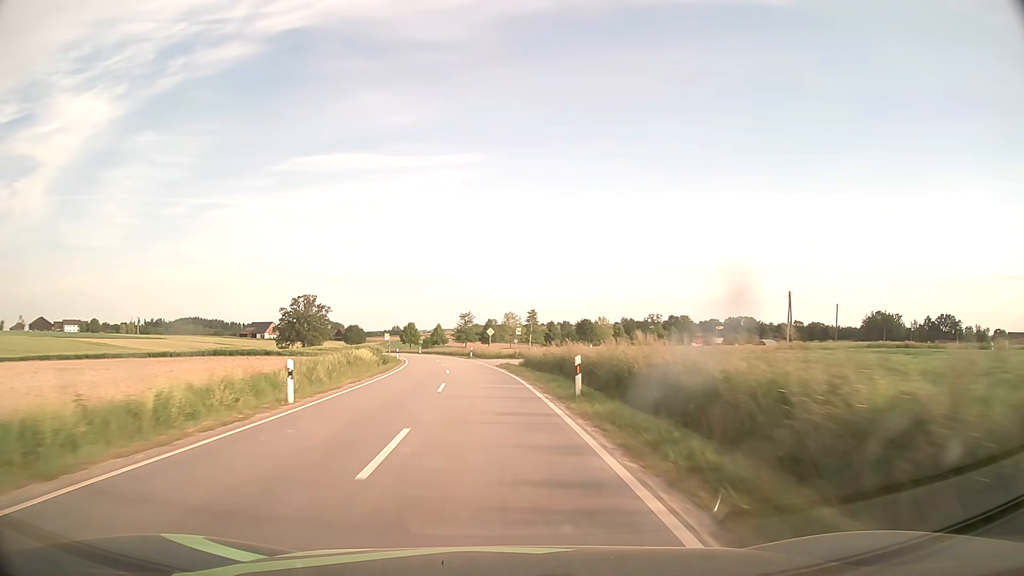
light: Day
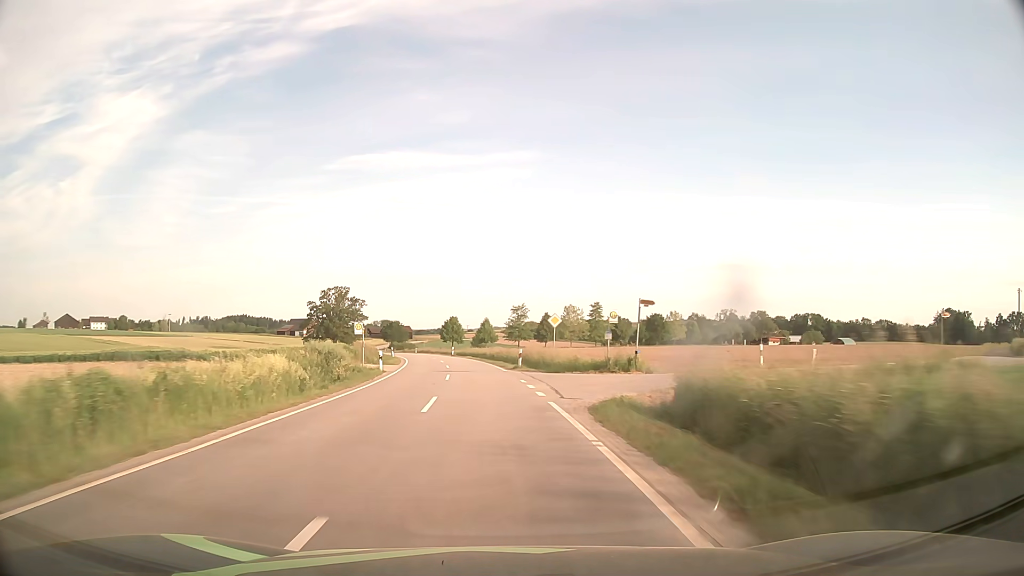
(-1.4, +29.9) m; -5°
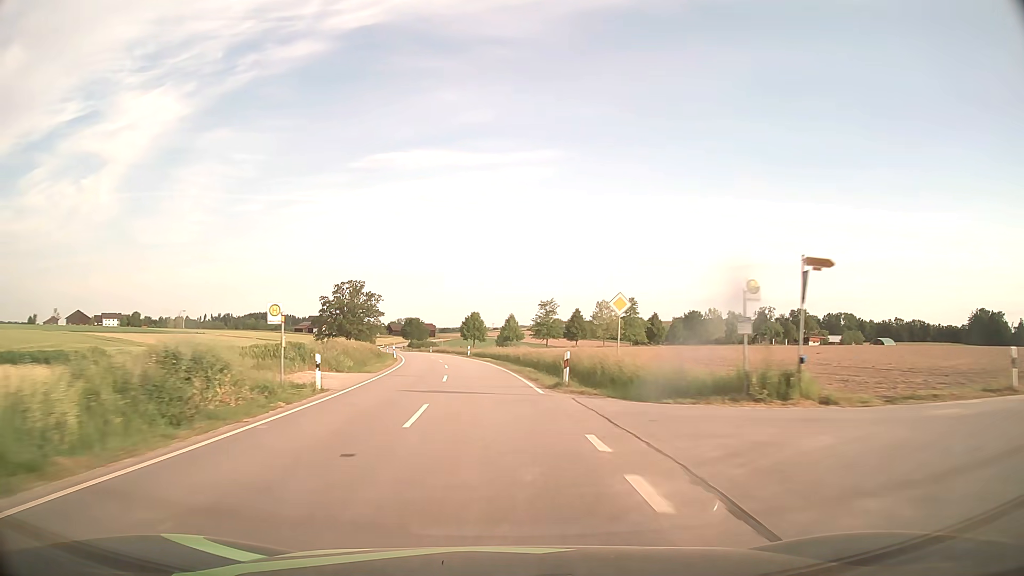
(-0.3, +15.0) m; -2°
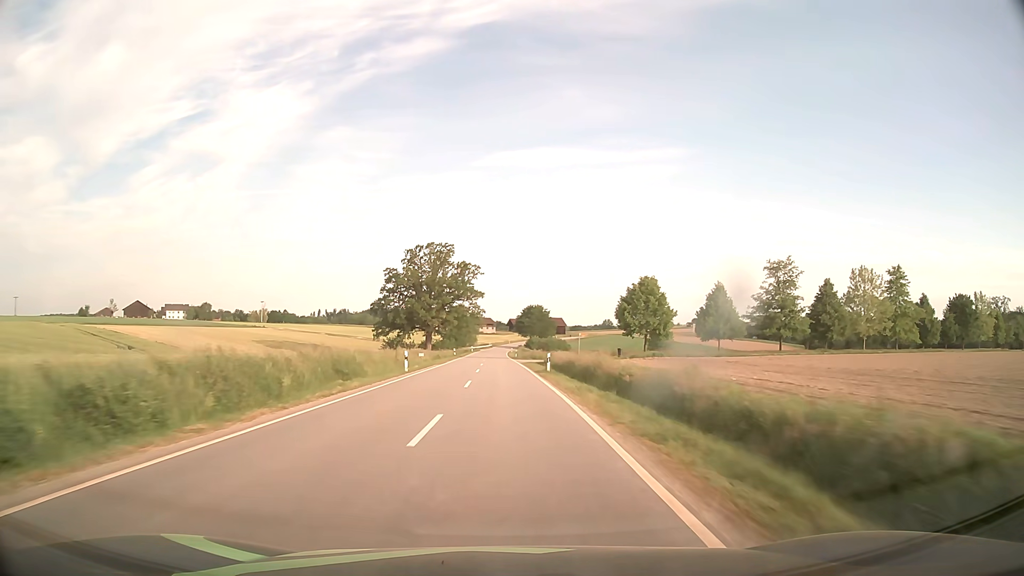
(-7.8, +74.7) m; -11°
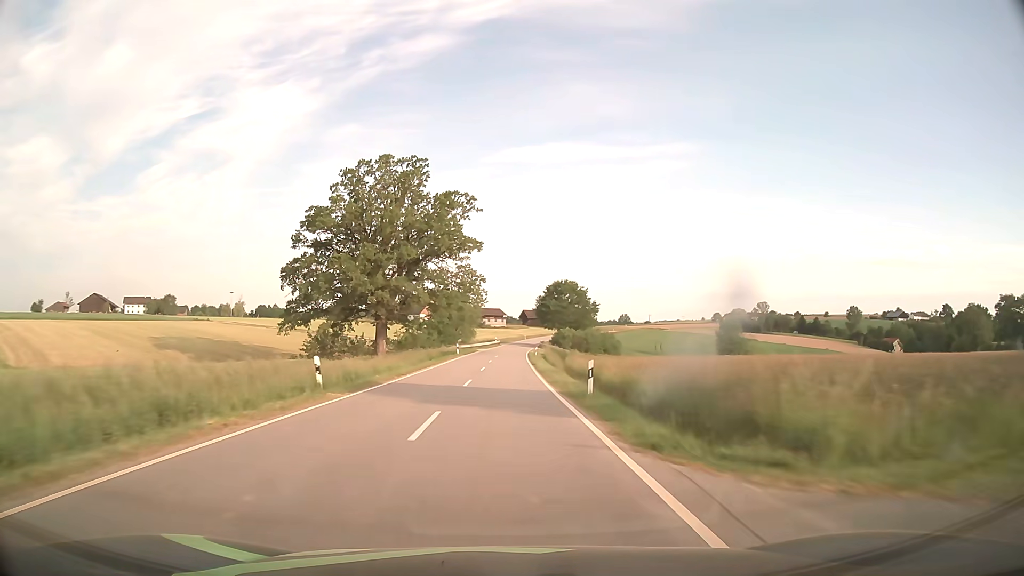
(-0.8, +60.4) m; -1°
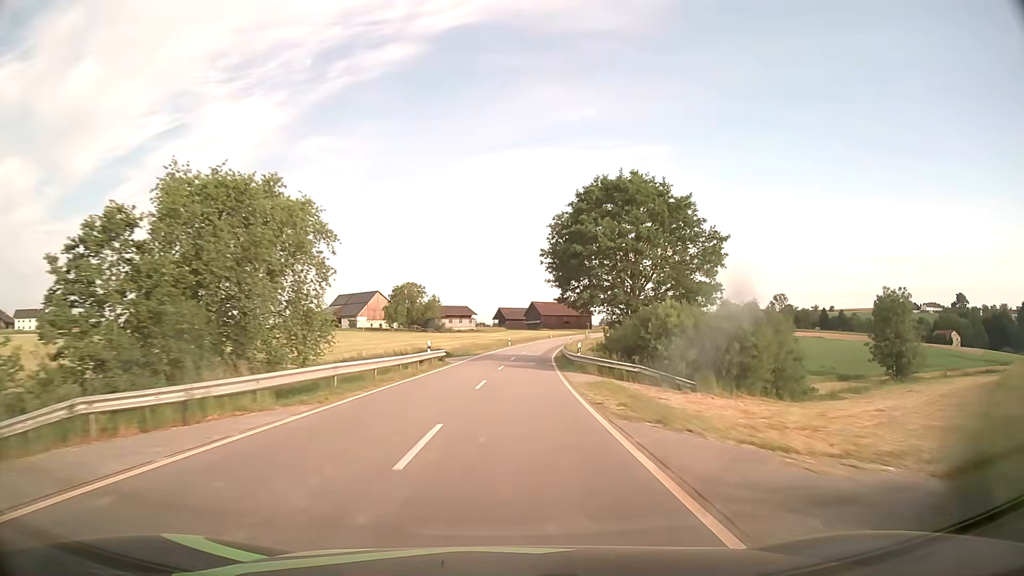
(+0.6, +75.3) m; +2°
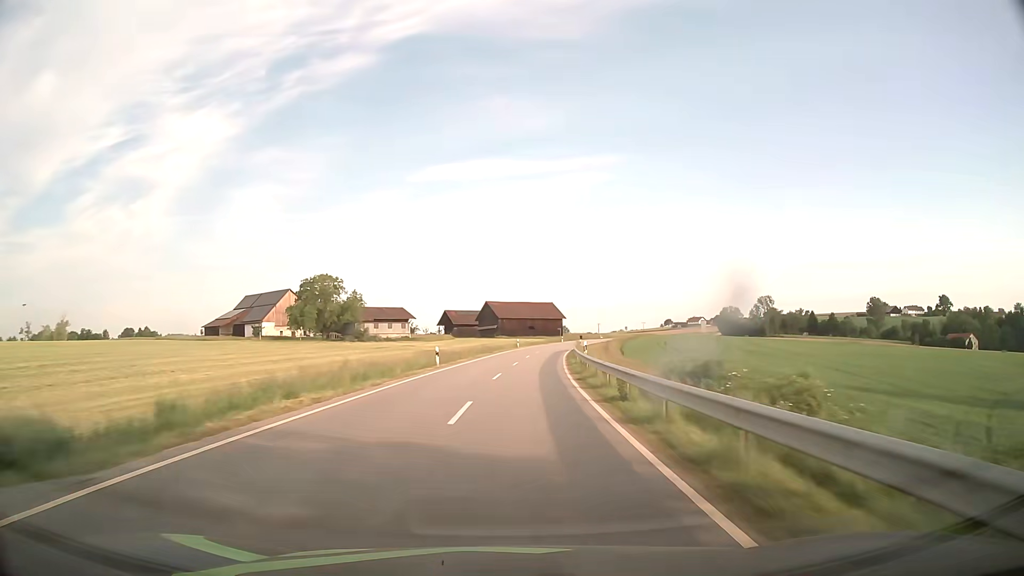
(+1.4, +44.8) m; +4°
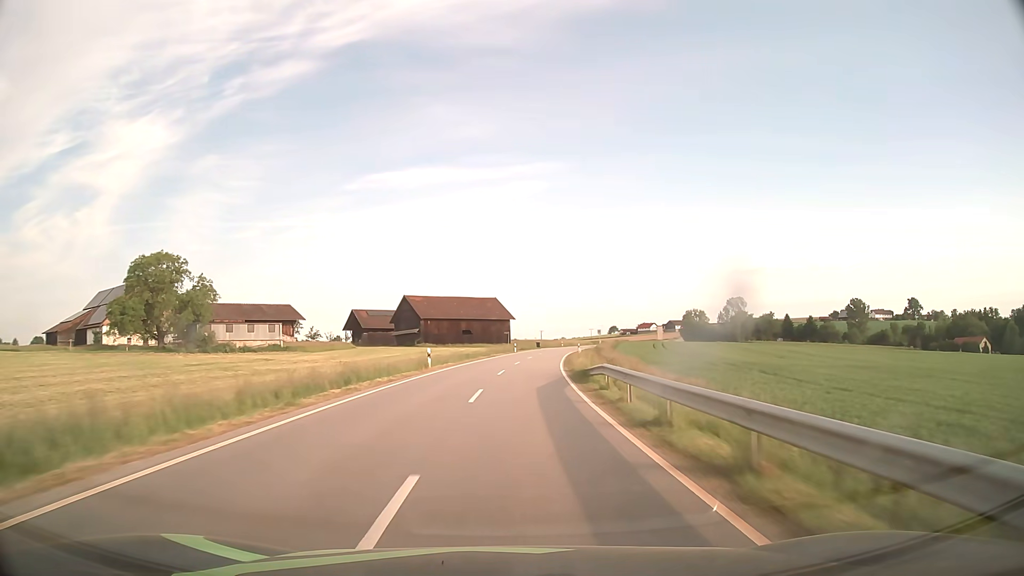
(+2.2, +44.5) m; +6°
(0, +10) (0, +20) (+1, +30) (+2, +40) (+3, +50) (+4, +60) (+5, +70) (+6, +80) (+8, +90) (+10, +99) m
